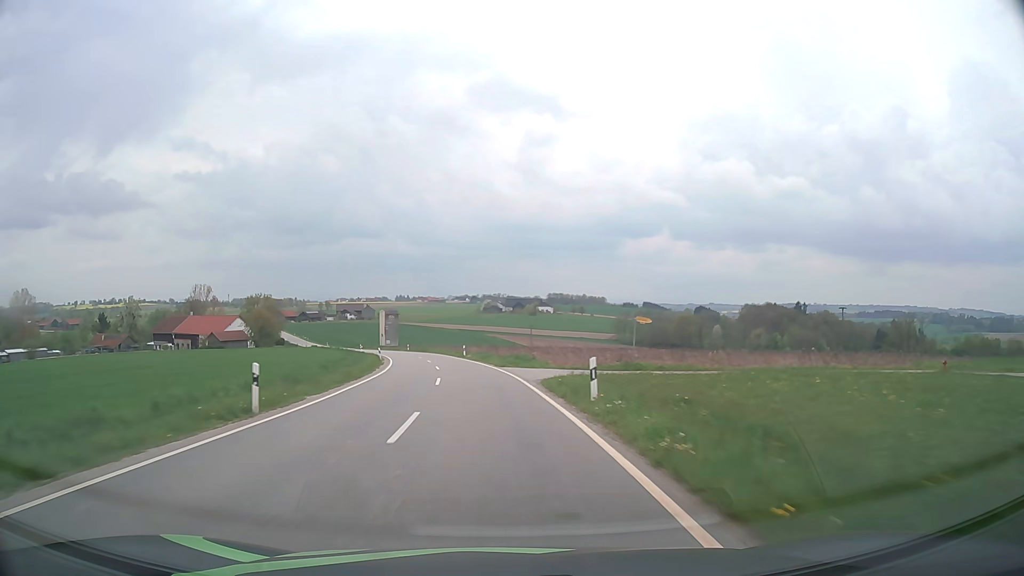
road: tertiary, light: Day
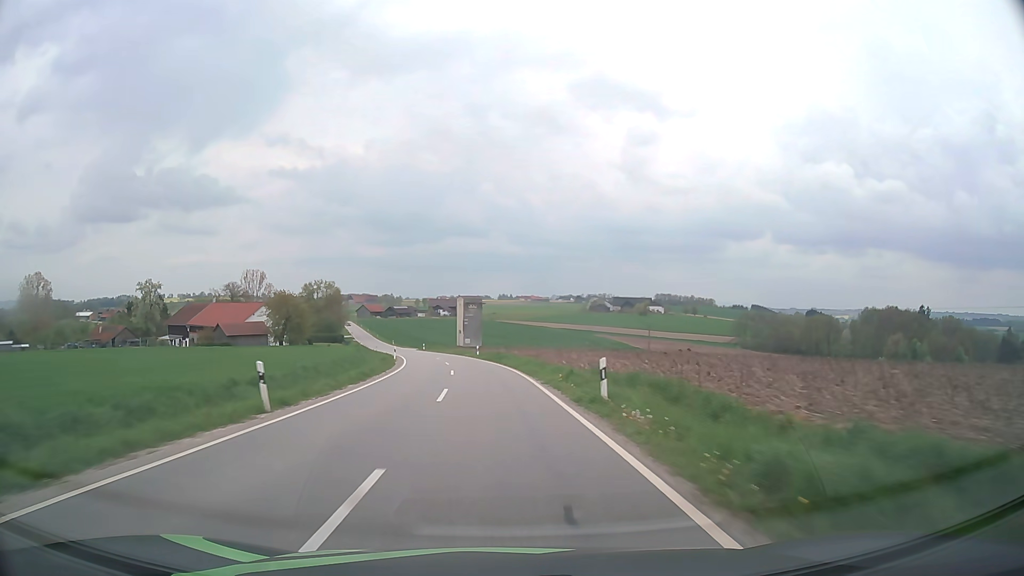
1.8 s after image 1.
(-3.5, +42.3) m; -9°
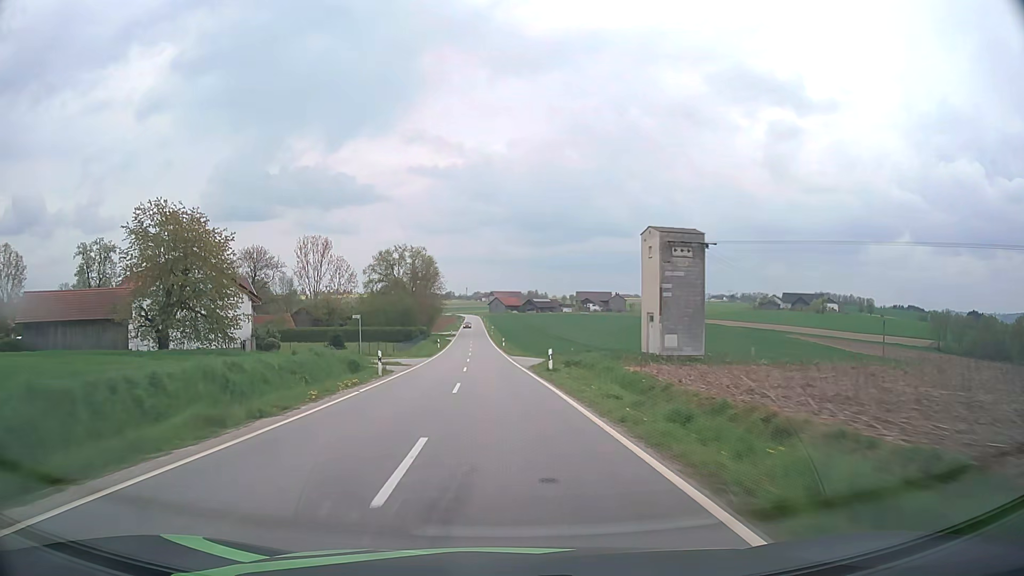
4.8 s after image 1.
(-7.7, +70.3) m; -13°
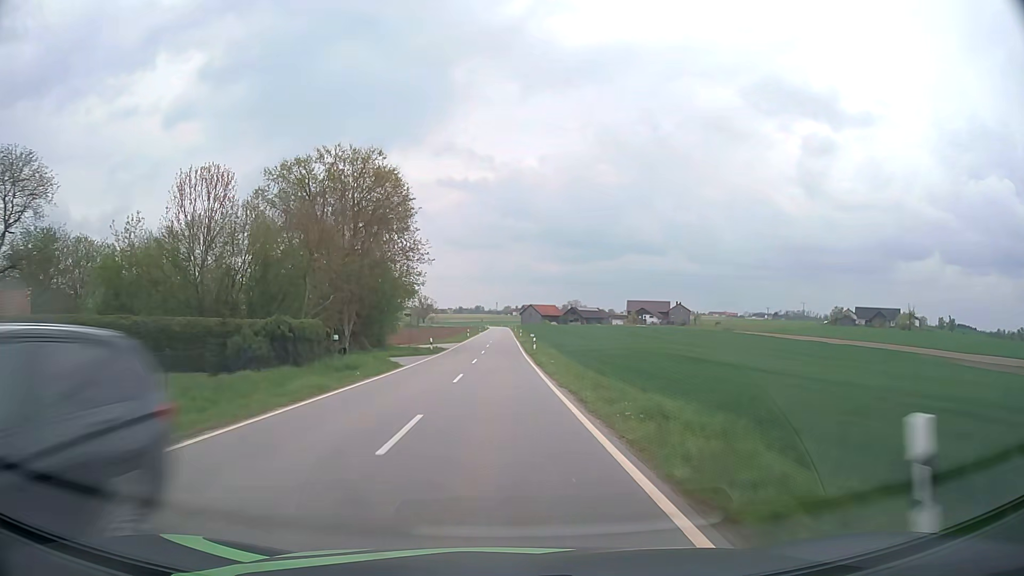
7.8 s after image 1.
(-2.6, +70.8) m; -3°
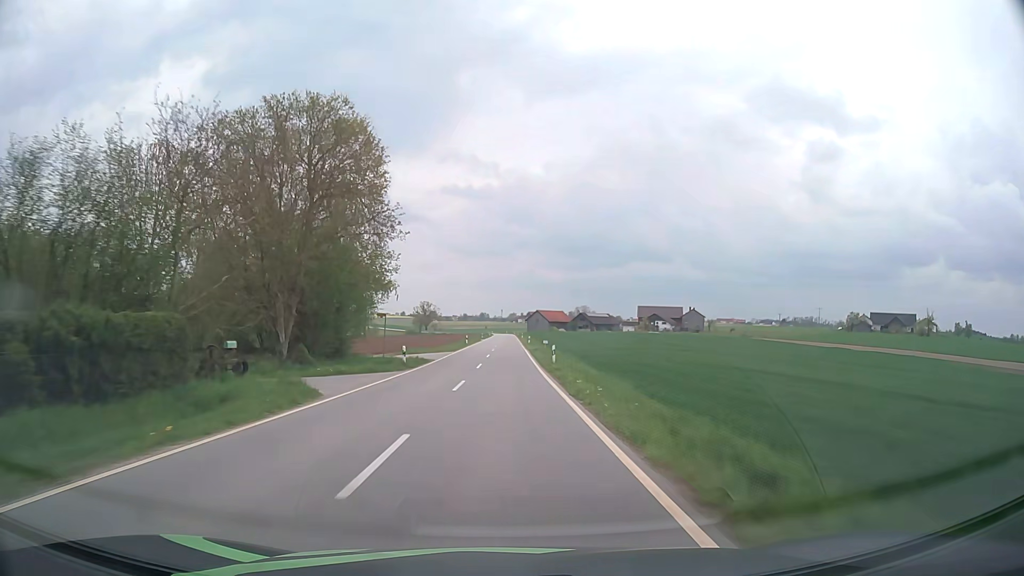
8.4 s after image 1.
(-0.1, +14.2) m; 0°
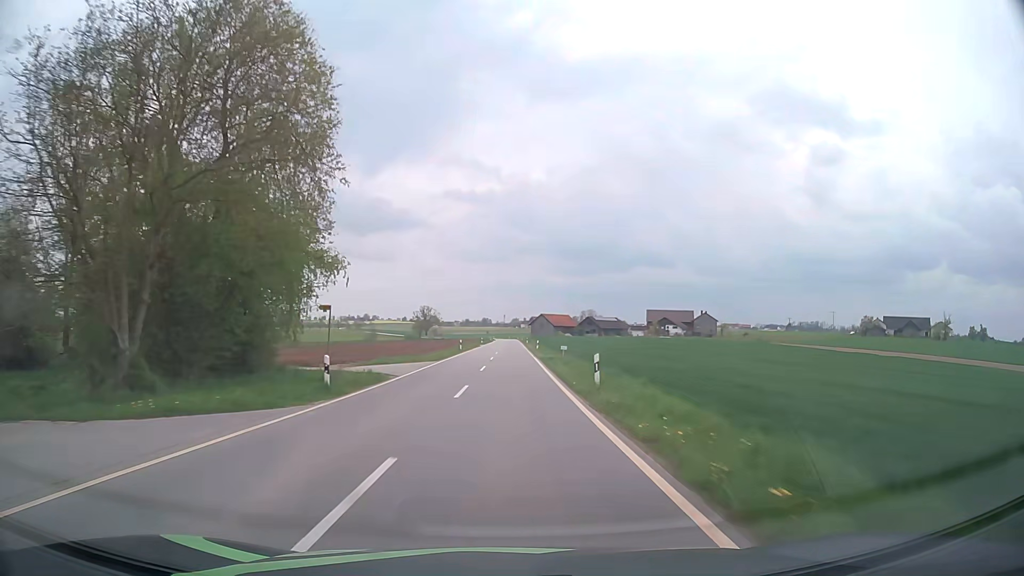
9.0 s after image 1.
(-0.1, +14.2) m; 0°
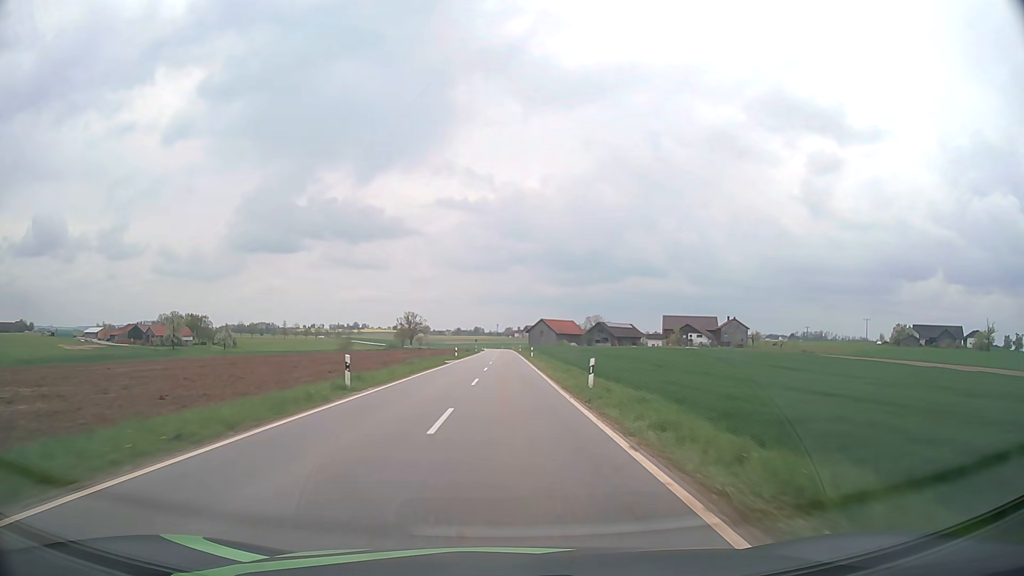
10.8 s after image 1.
(+0.2, +42.4) m; +1°
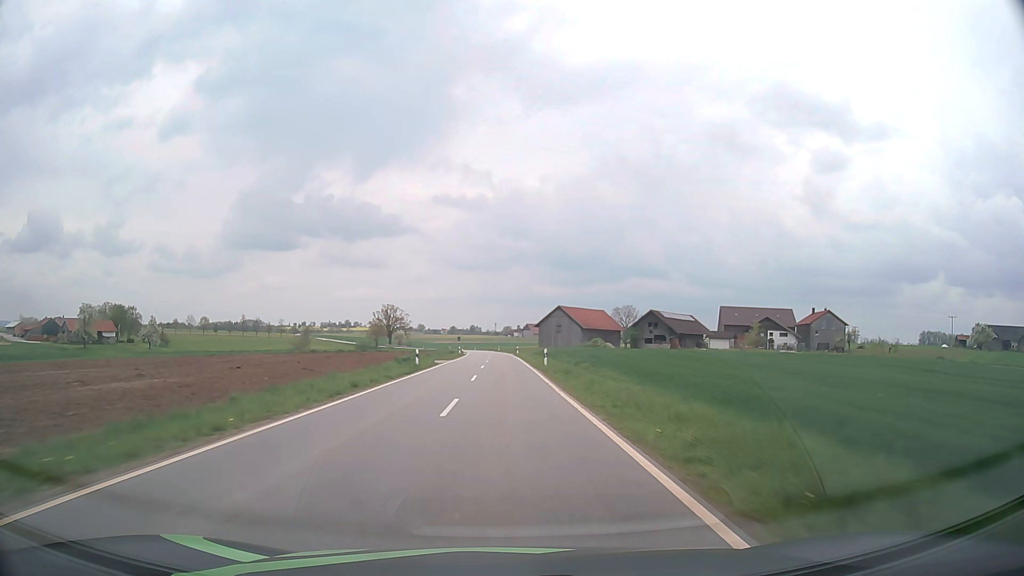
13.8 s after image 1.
(+0.1, +70.6) m; 0°
(0, +10) (0, +20) (0, +30) (0, +40) (0, +50) (0, +60) (0, +70) (-1, +80) (-1, +90) (-1, +100) m
